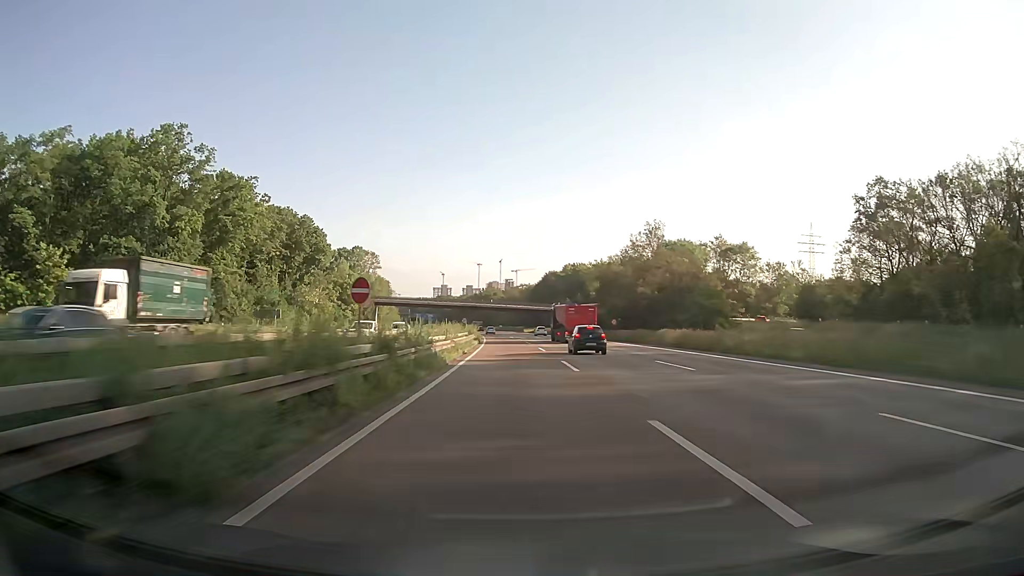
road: motorway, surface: asphalt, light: Day
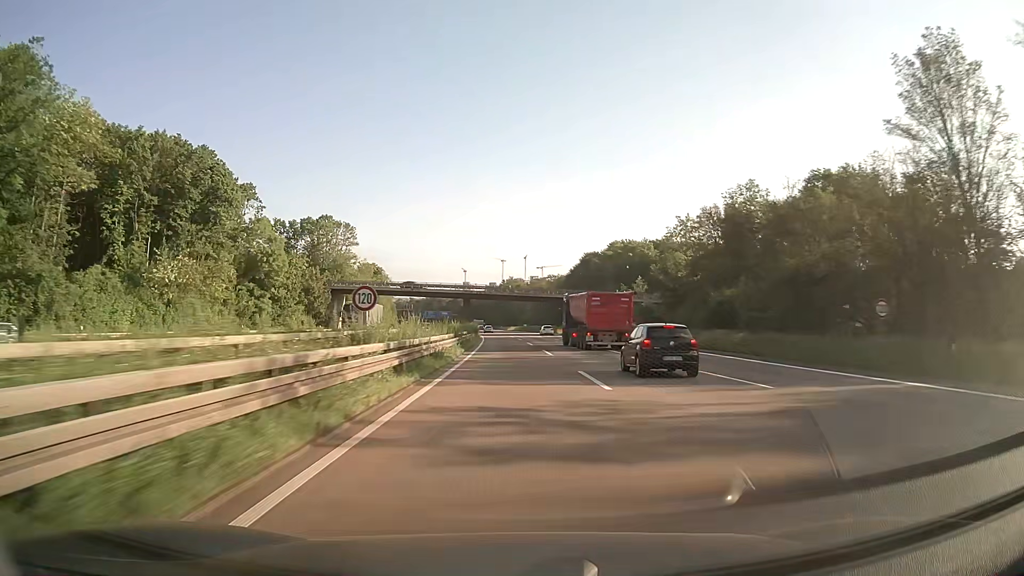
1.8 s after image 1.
(-1.1, +59.2) m; -2°
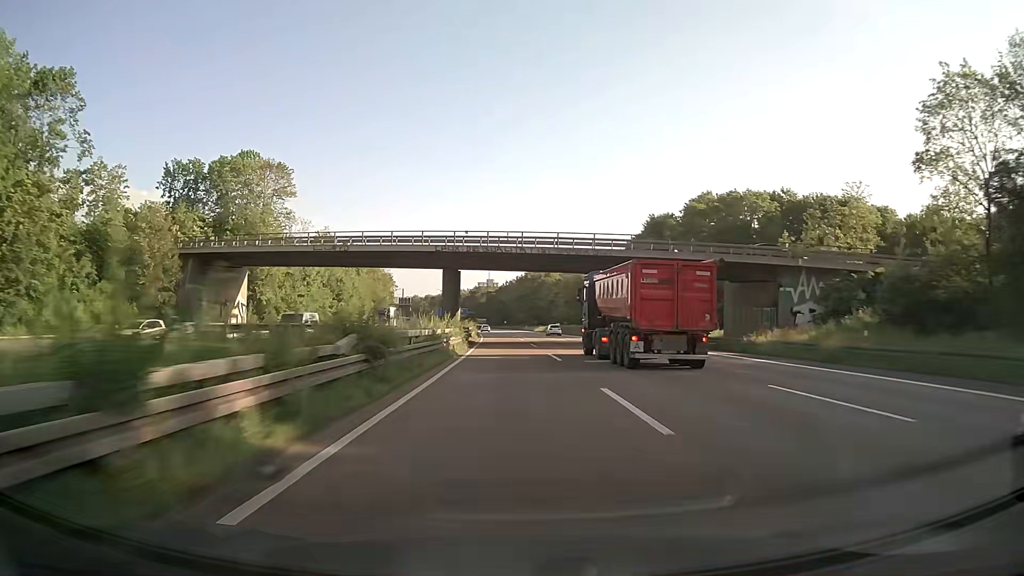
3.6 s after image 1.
(-1.1, +59.0) m; -2°
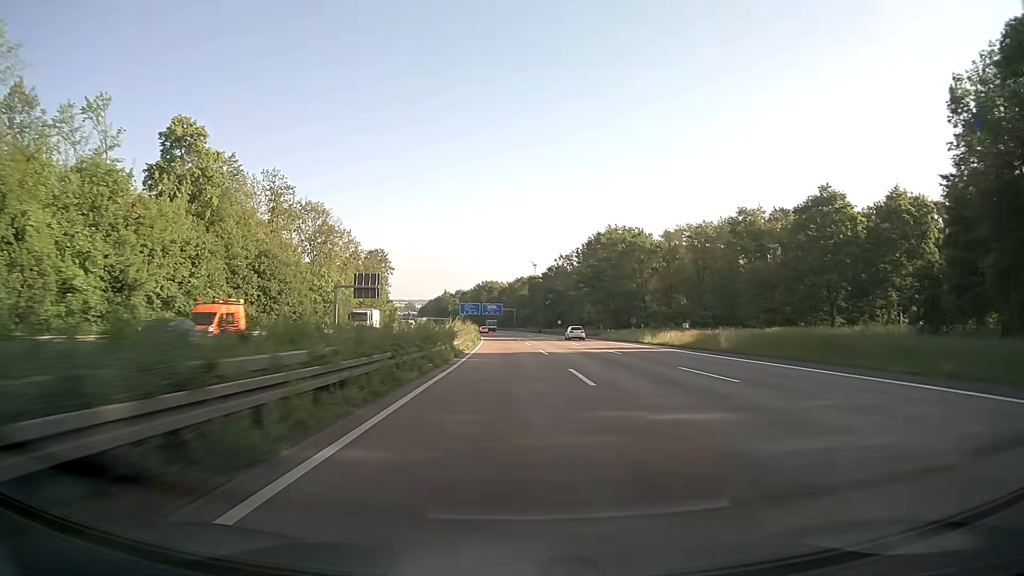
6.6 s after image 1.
(-3.3, +98.1) m; -4°
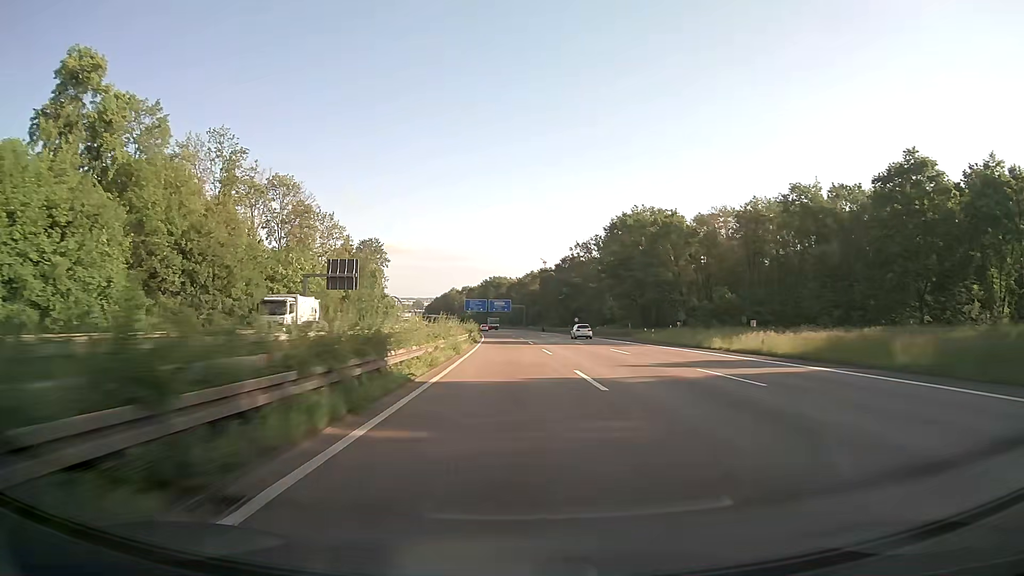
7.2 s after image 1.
(-0.2, +19.6) m; -1°
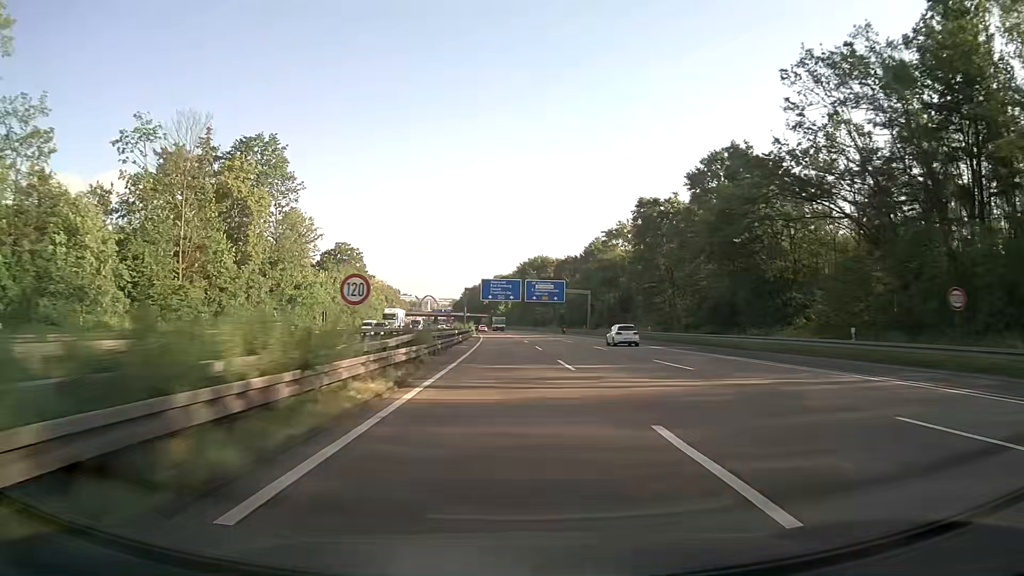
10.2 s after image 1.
(-3.0, +98.2) m; -3°
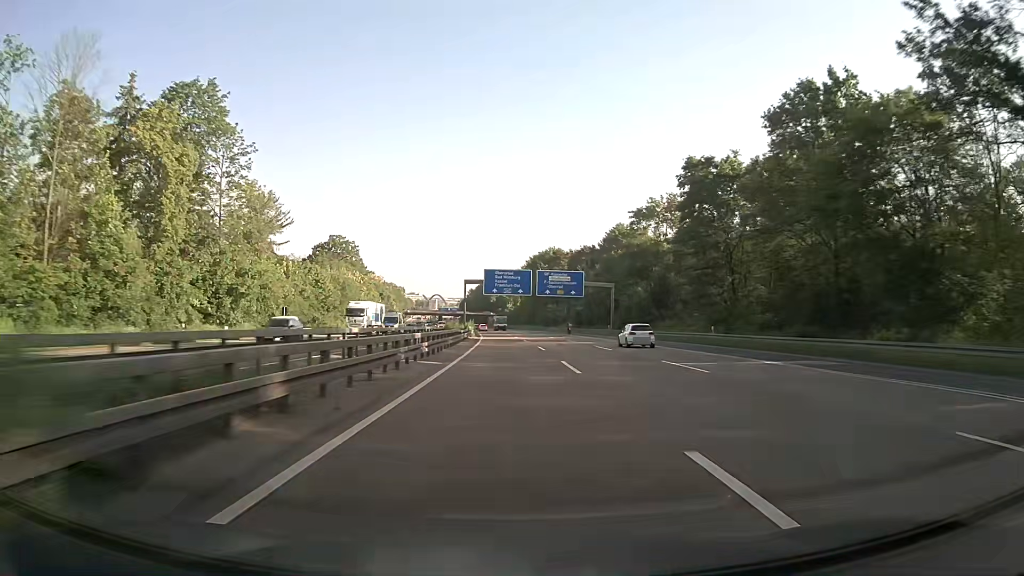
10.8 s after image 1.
(-0.2, +19.6) m; -1°
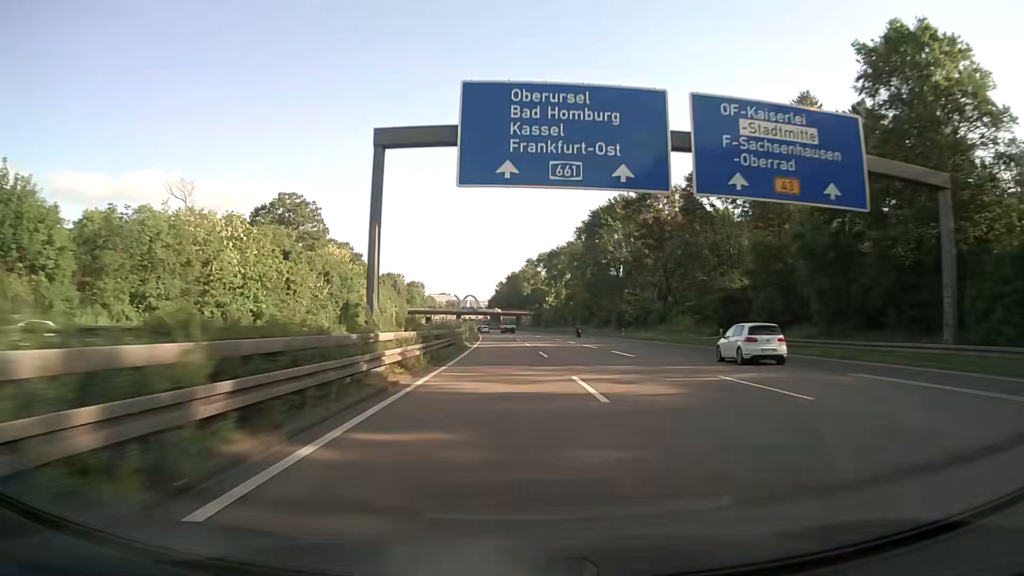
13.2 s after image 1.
(-2.0, +78.5) m; -3°
(0, +10) (0, +20) (0, +30) (-1, +40) (-1, +50) (-1, +60) (-2, +70) (-2, +80) (-3, +90) (-3, +100) m
